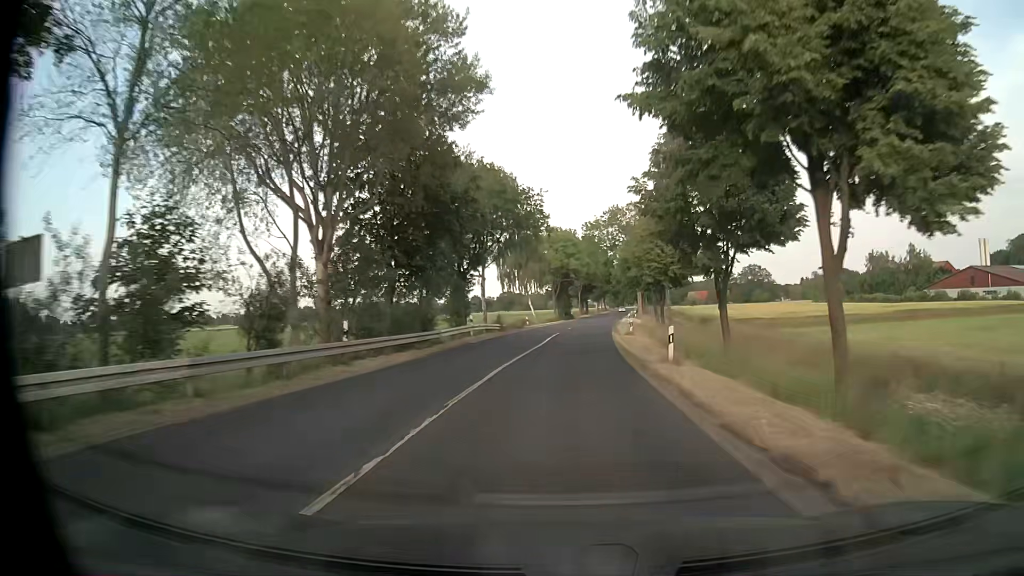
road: secondary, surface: asphalt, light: Day
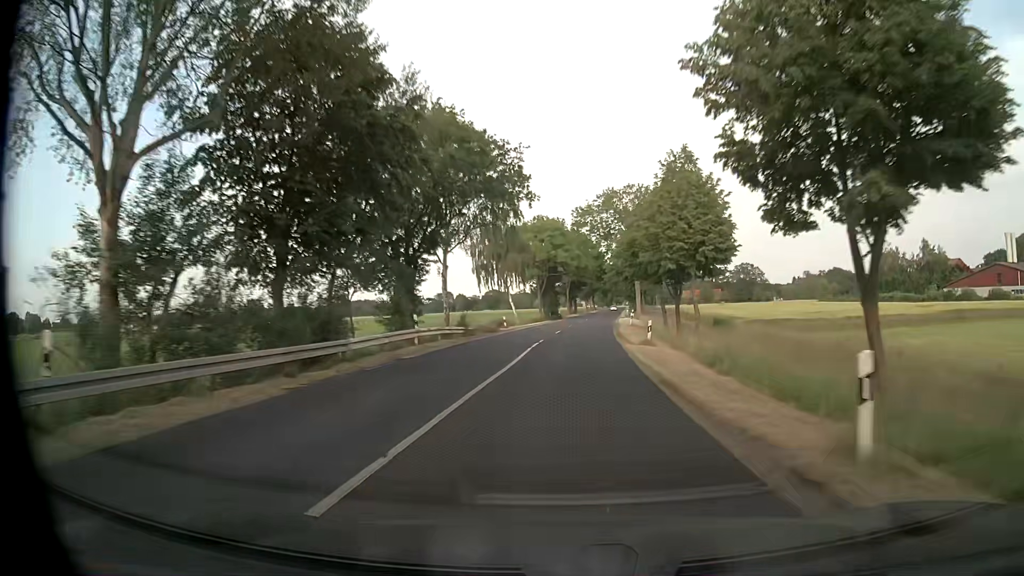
(+0.2, +12.1) m; +1°
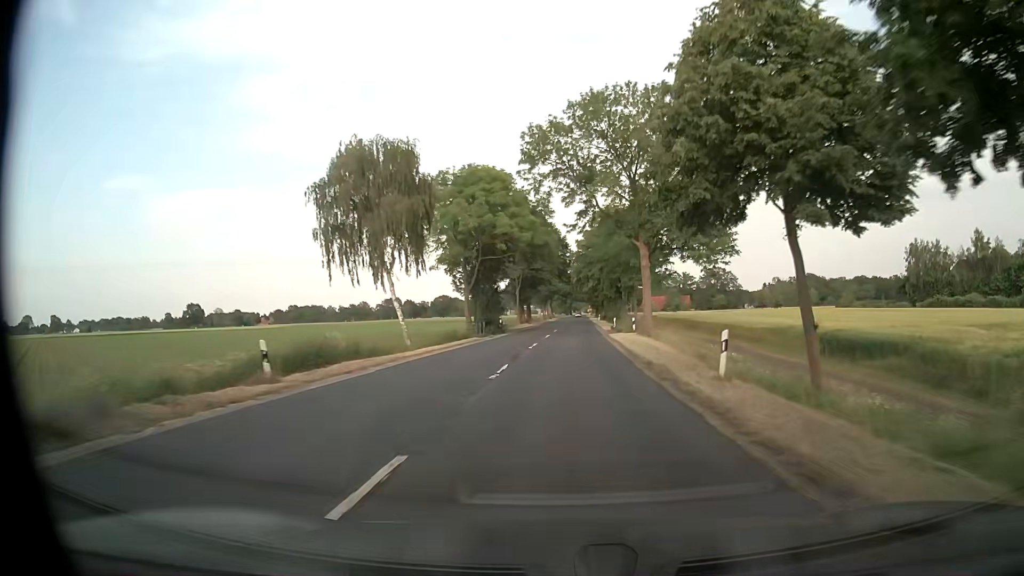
(+1.5, +36.1) m; +5°
(0, +10) (0, +20) (+1, +30) (+1, +40) (+1, +50) (+2, +60) (+2, +70) (+2, +80) (+3, +90) (+3, +100) m
